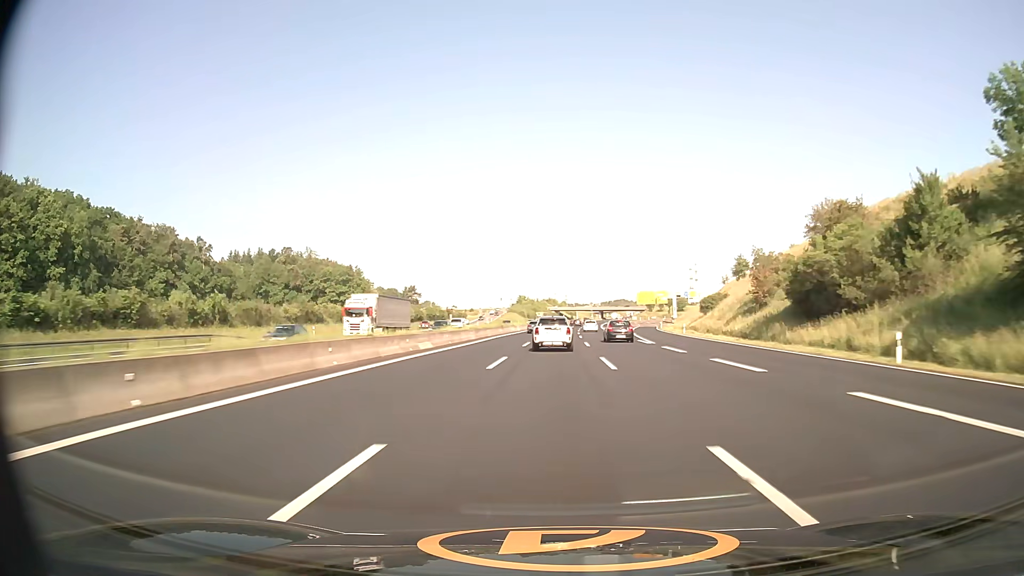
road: motorway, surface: asphalt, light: Day
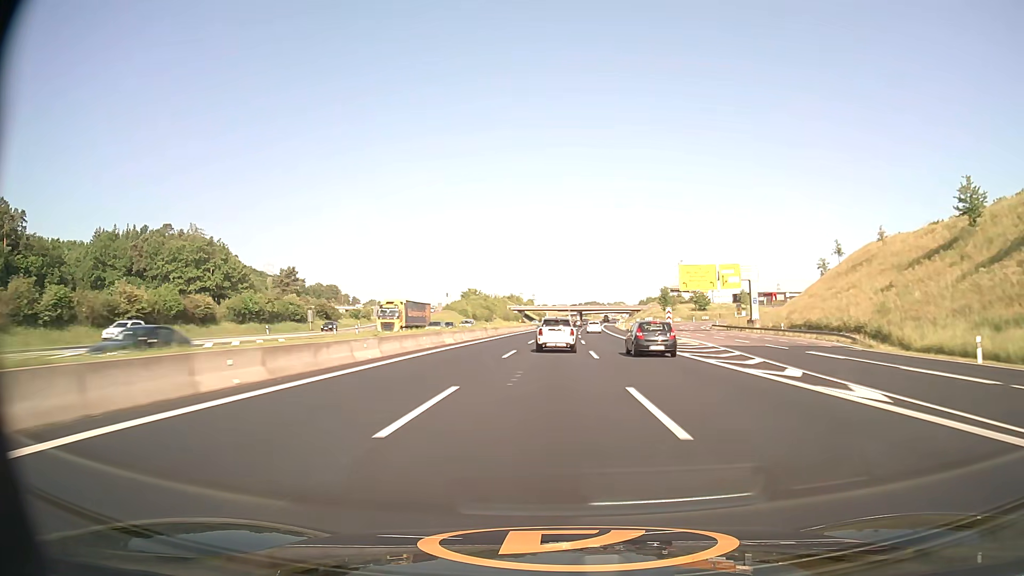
(+2.4, +100.8) m; +3°
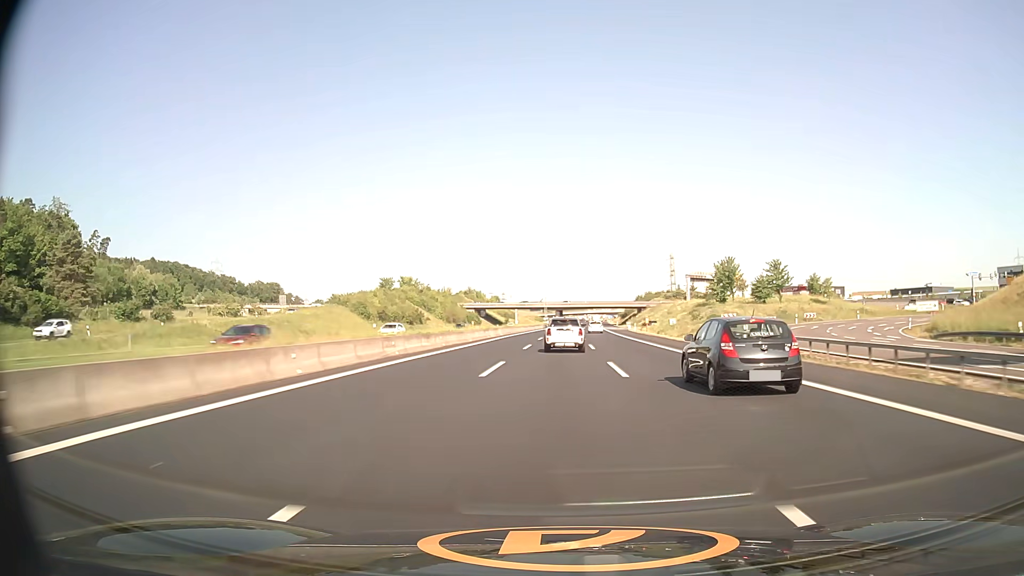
(+1.4, +80.7) m; +2°
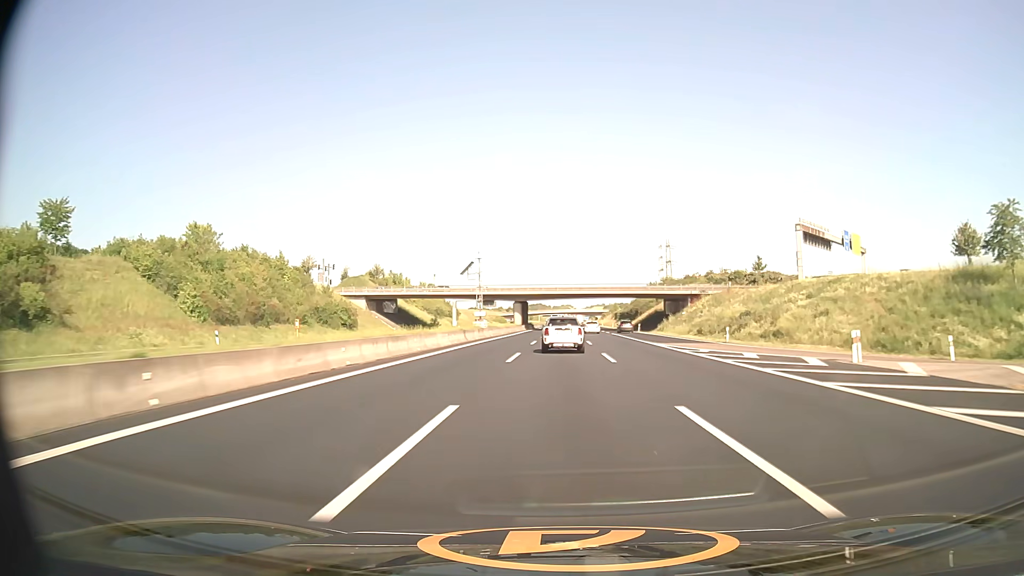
(+2.4, +101.7) m; +3°
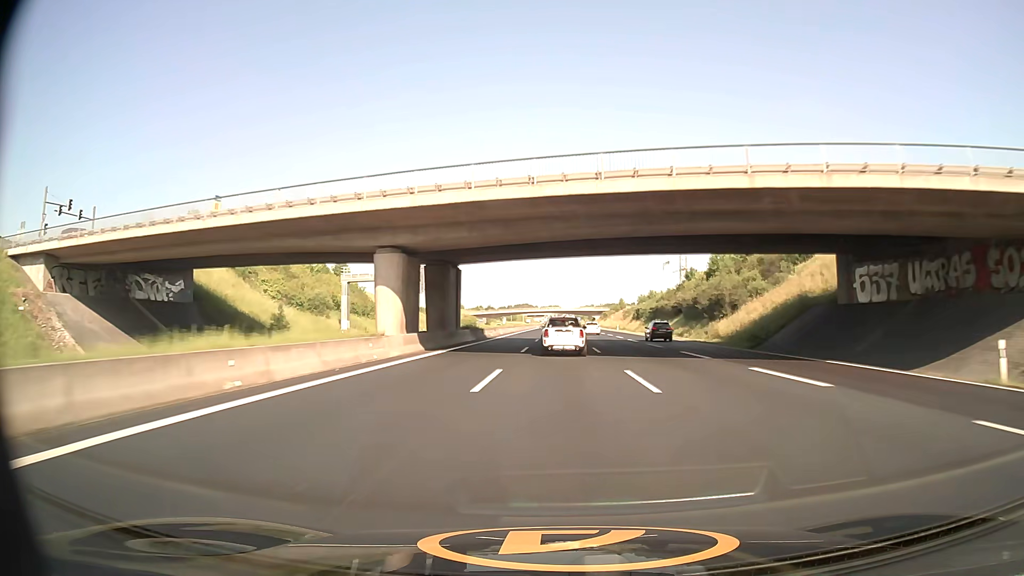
(+1.1, +81.1) m; +1°
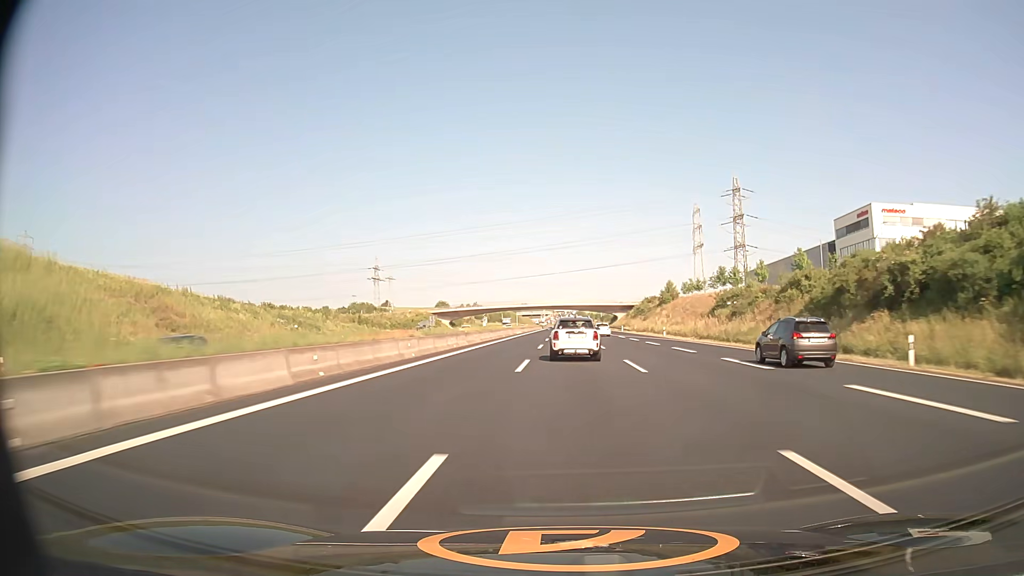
(+0.6, +101.8) m; 0°
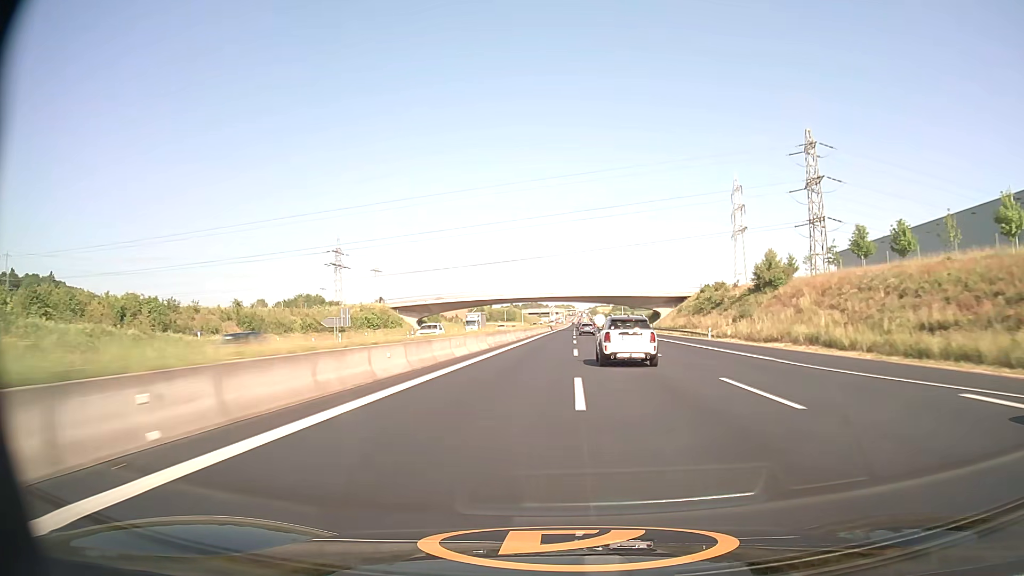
(-0.7, +62.2) m; -1°
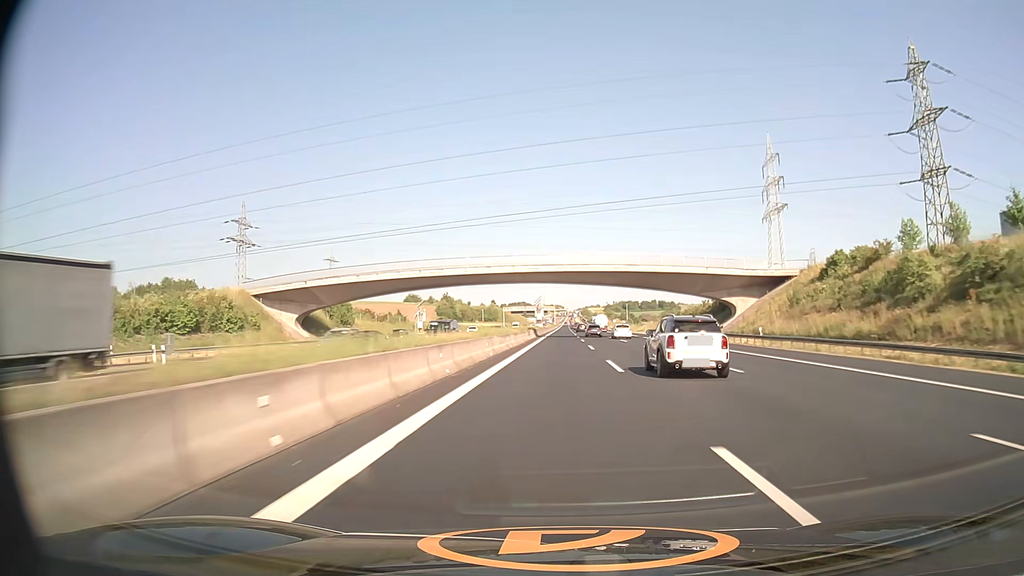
(+0.3, +62.9) m; +1°
(0, +10) (0, +20) (0, +30) (0, +40) (0, +50) (+1, +60) (+1, +70) (+1, +80) (+1, +90) (+1, +100) m
